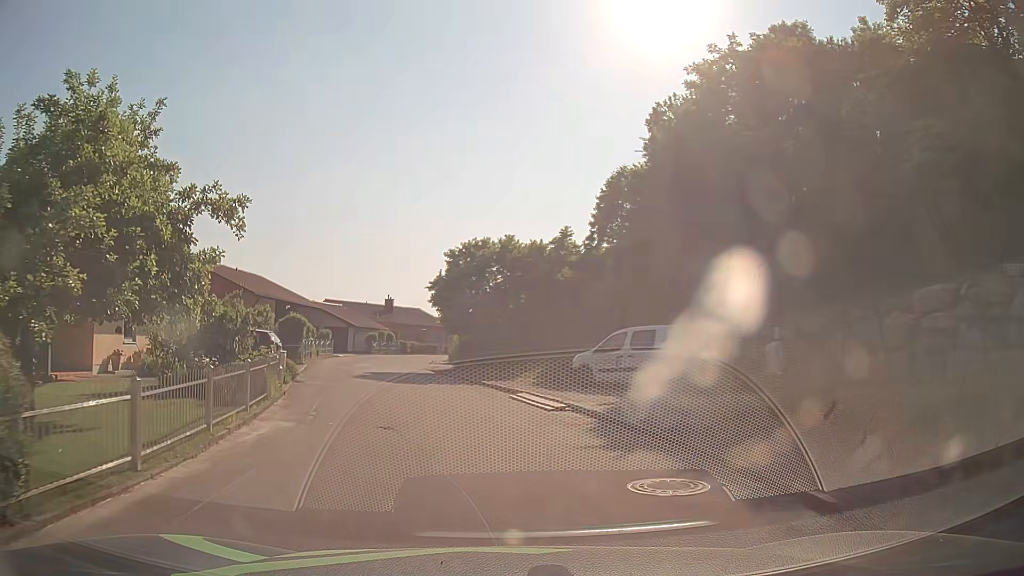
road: residential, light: Day
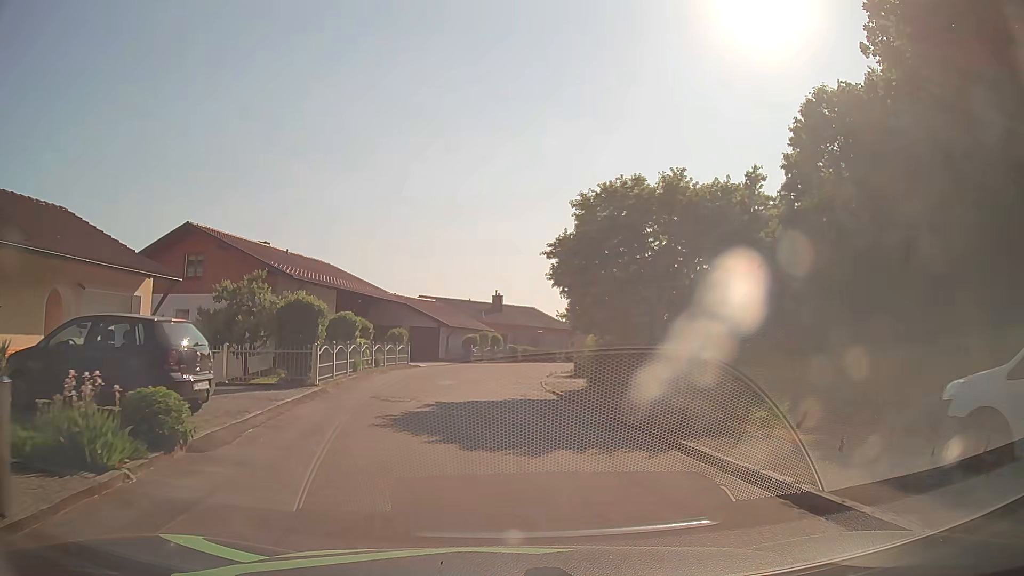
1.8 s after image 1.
(-1.2, +13.3) m; -9°
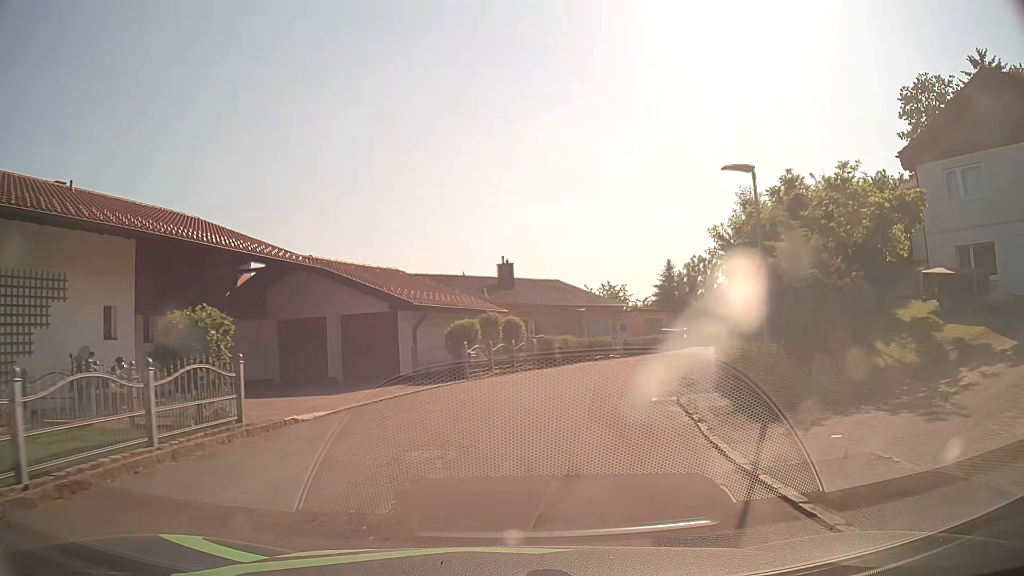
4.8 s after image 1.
(-0.6, +22.5) m; -1°
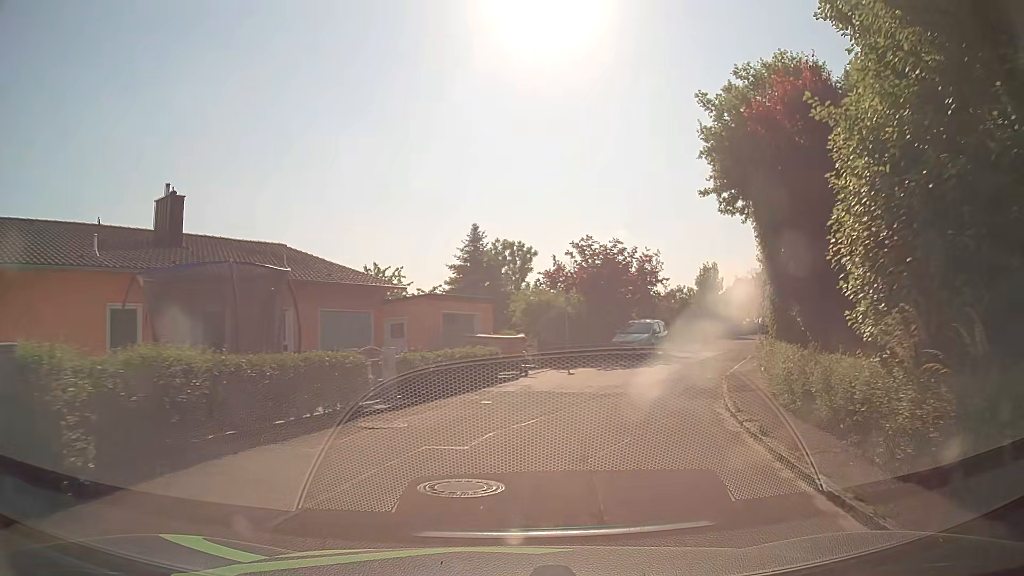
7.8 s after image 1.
(+3.2, +22.5) m; +19°
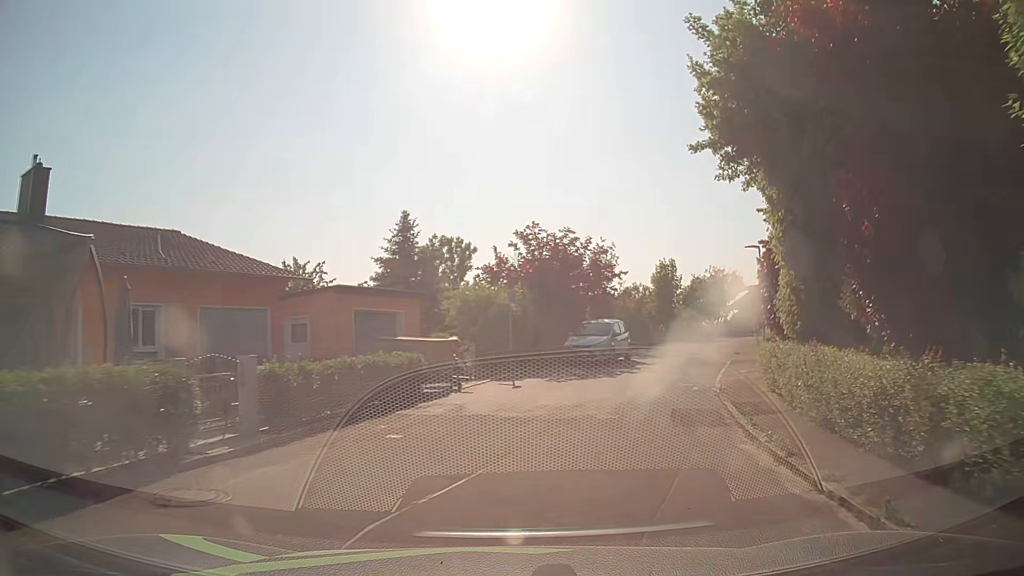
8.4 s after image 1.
(+0.2, +4.7) m; +5°
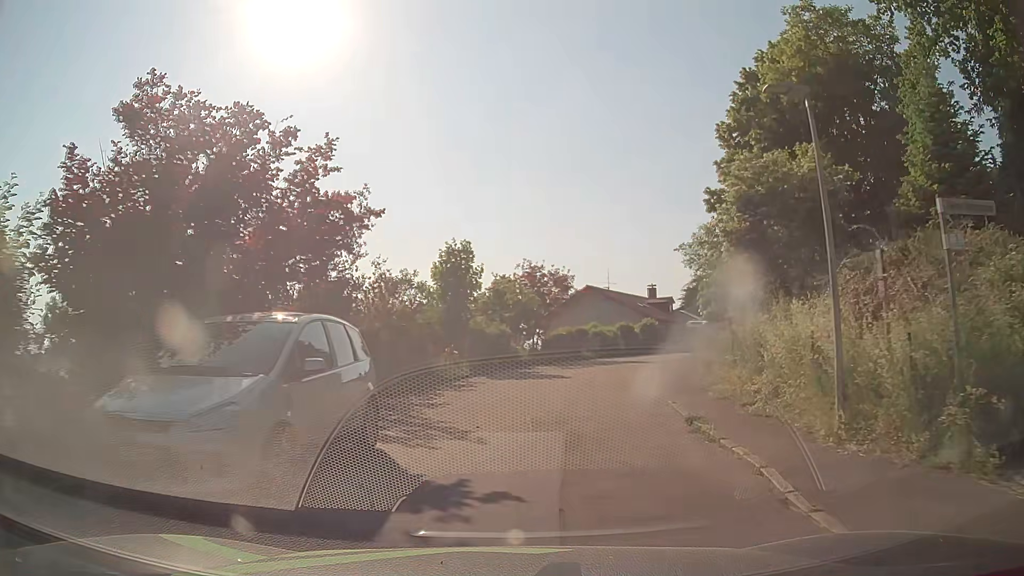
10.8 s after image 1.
(+3.1, +18.7) m; +19°
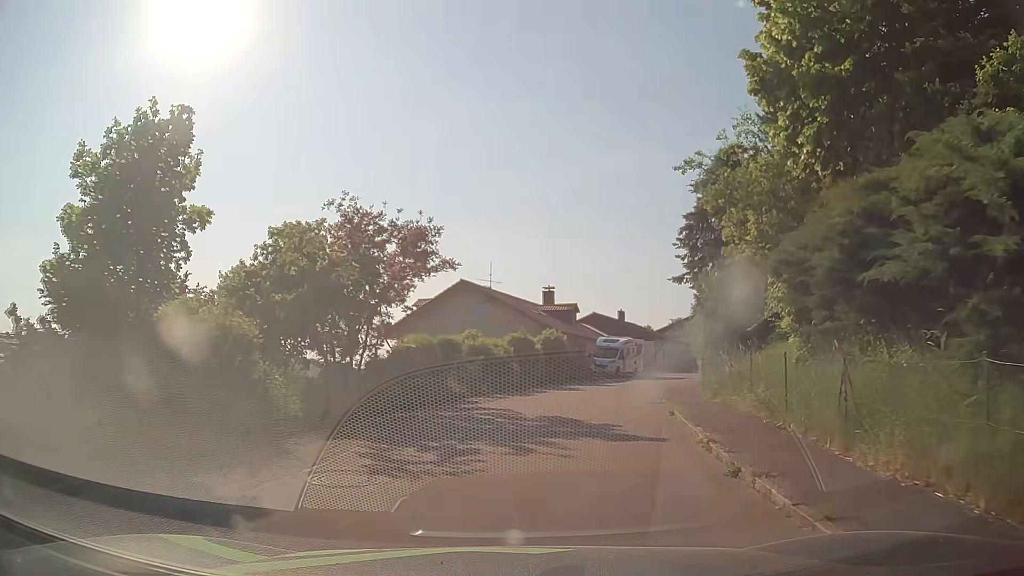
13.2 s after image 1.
(+1.8, +18.9) m; +10°
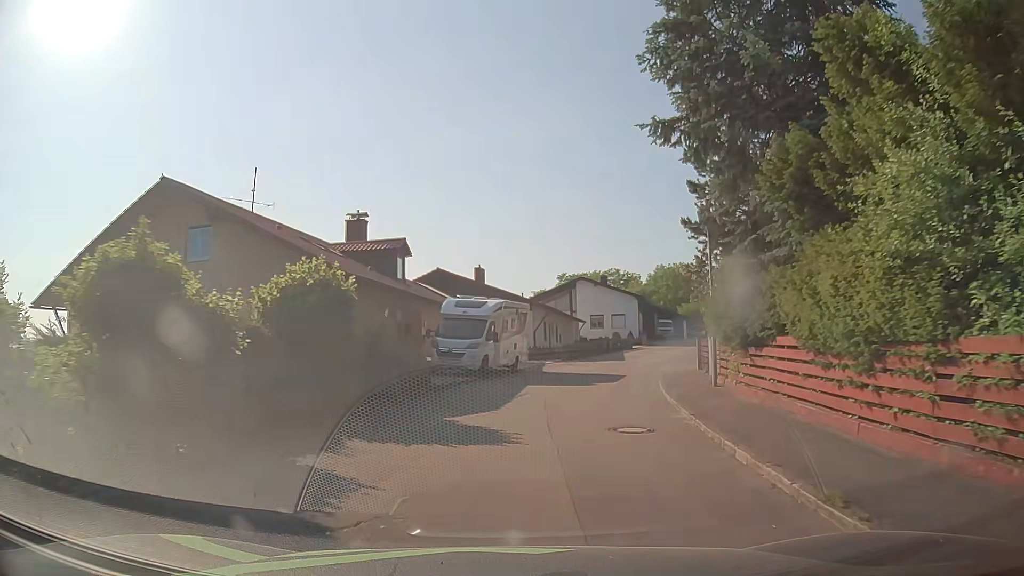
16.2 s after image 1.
(+3.1, +24.0) m; +13°
(0, +10) (+2, +20) (+4, +30) (+7, +39) (+10, +49) (+14, +58) (+19, +67) (+24, +75) (+31, +83) (+38, +89) m
